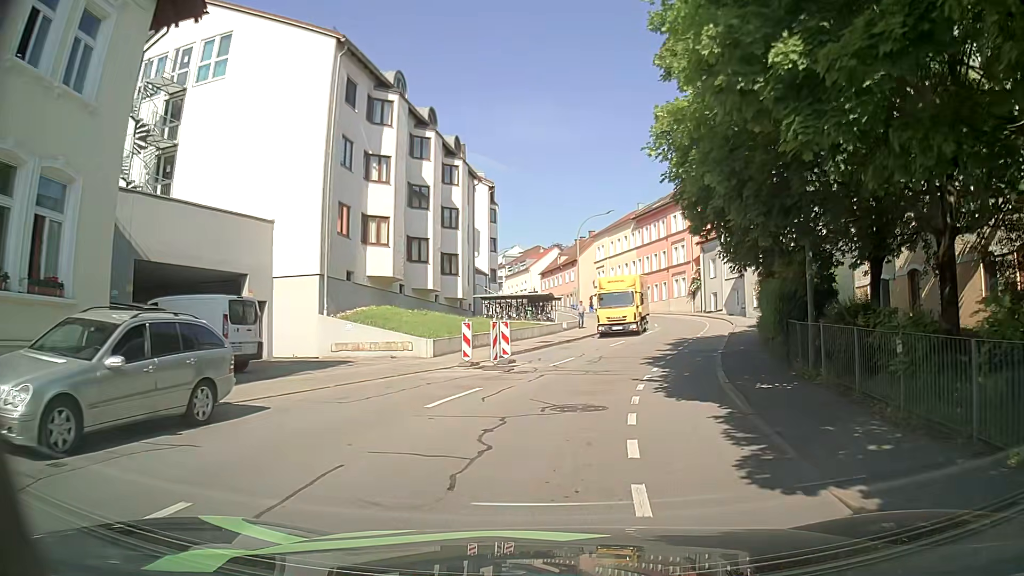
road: tertiary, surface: asphalt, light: Day
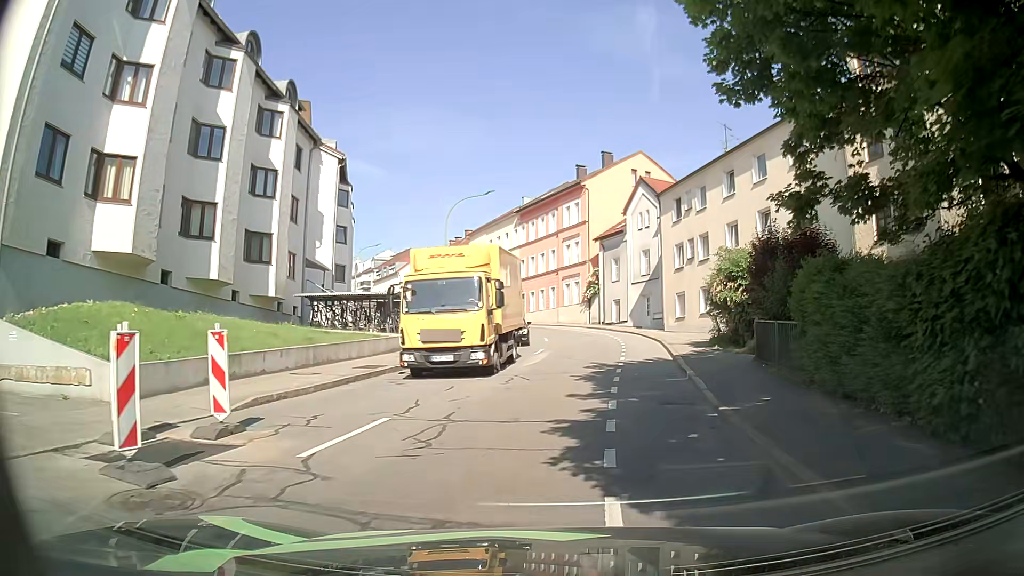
(+1.0, +12.4) m; +9°
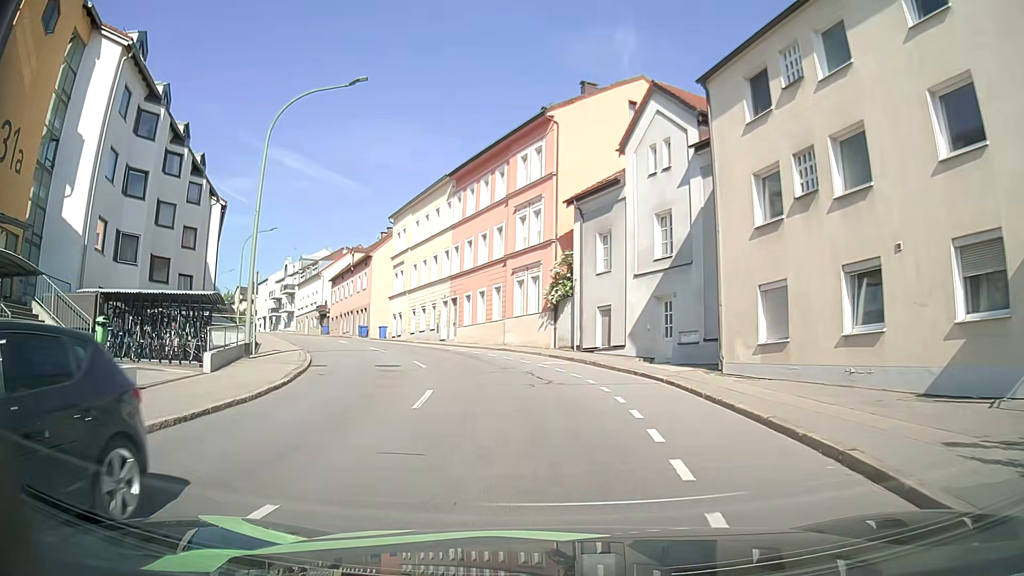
(+2.3, +22.7) m; +4°
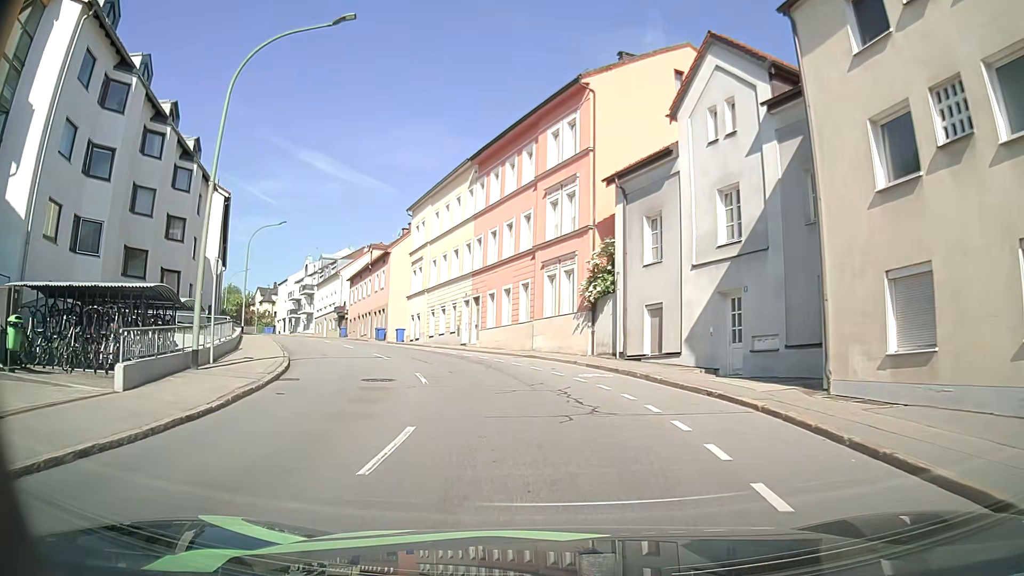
(-0.1, +5.1) m; -3°
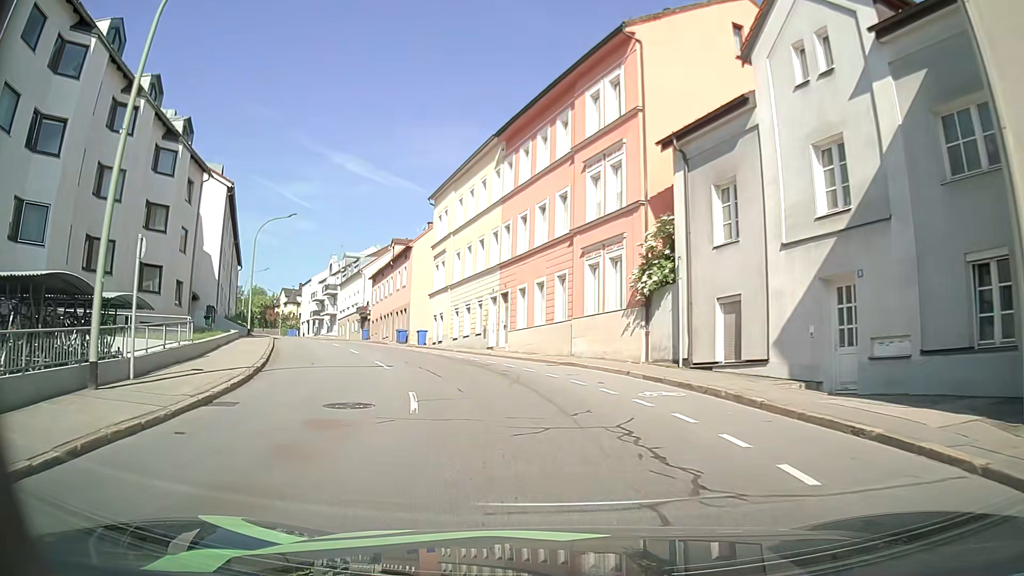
(-0.1, +5.3) m; -2°
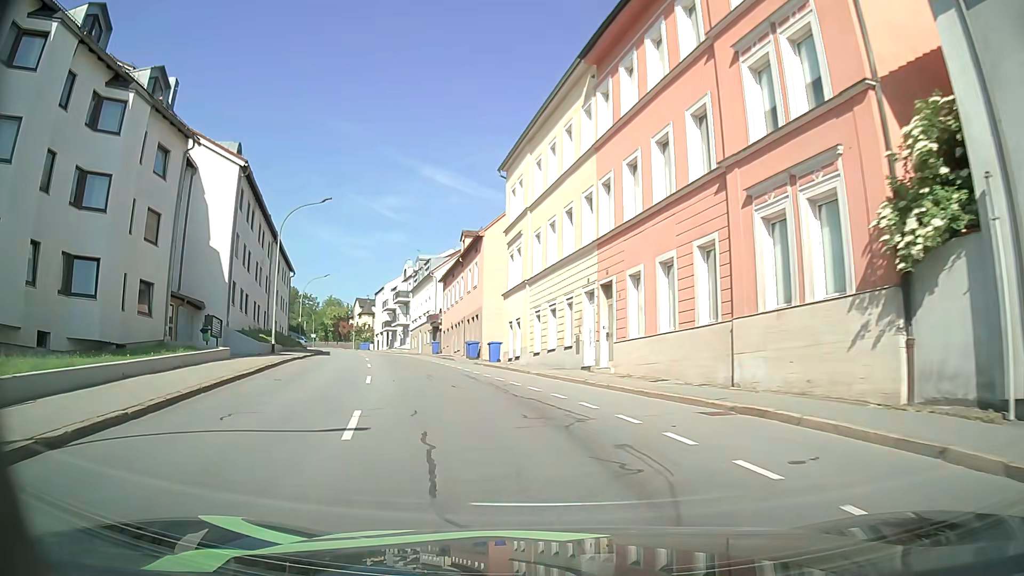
(-0.8, +11.4) m; -8°
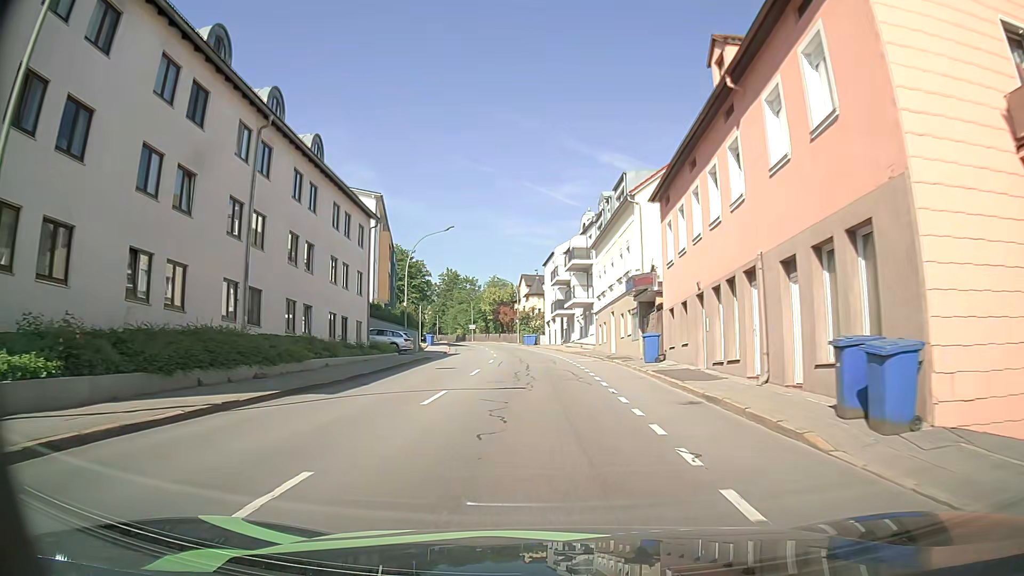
(-6.4, +32.2) m; -17°
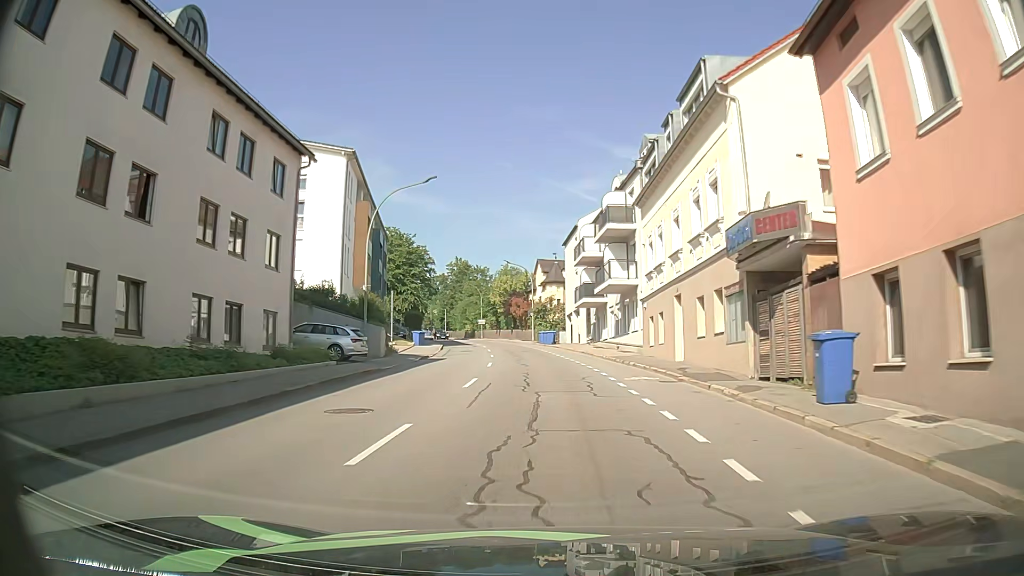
(-0.3, +15.0) m; -2°
(0, +10) (0, +20) (0, +30) (-1, +40) (-2, +50) (-3, +60) (-5, +70) (-7, +80) (-9, +89) (-11, +99) m
